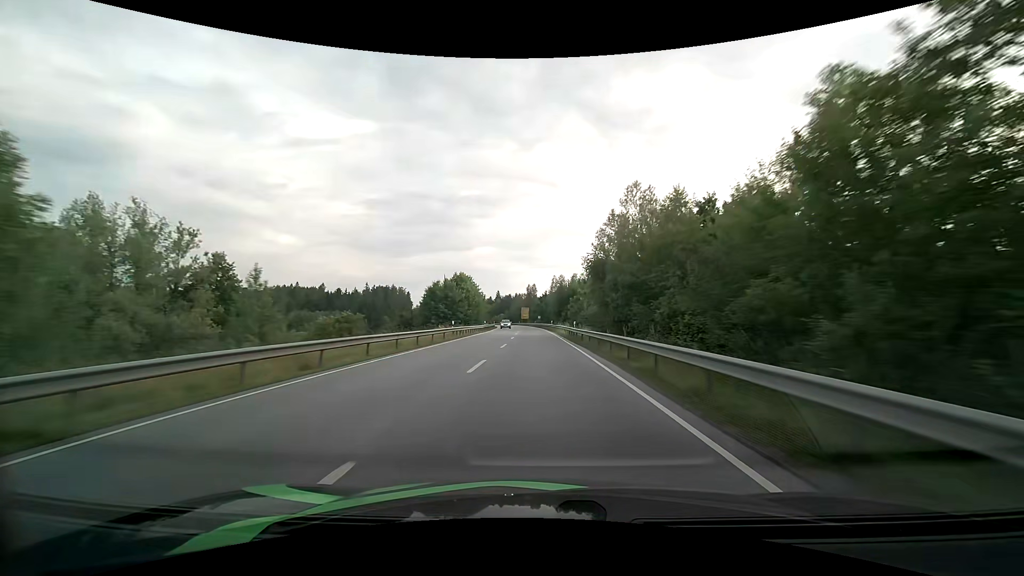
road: primary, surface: asphalt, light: Day
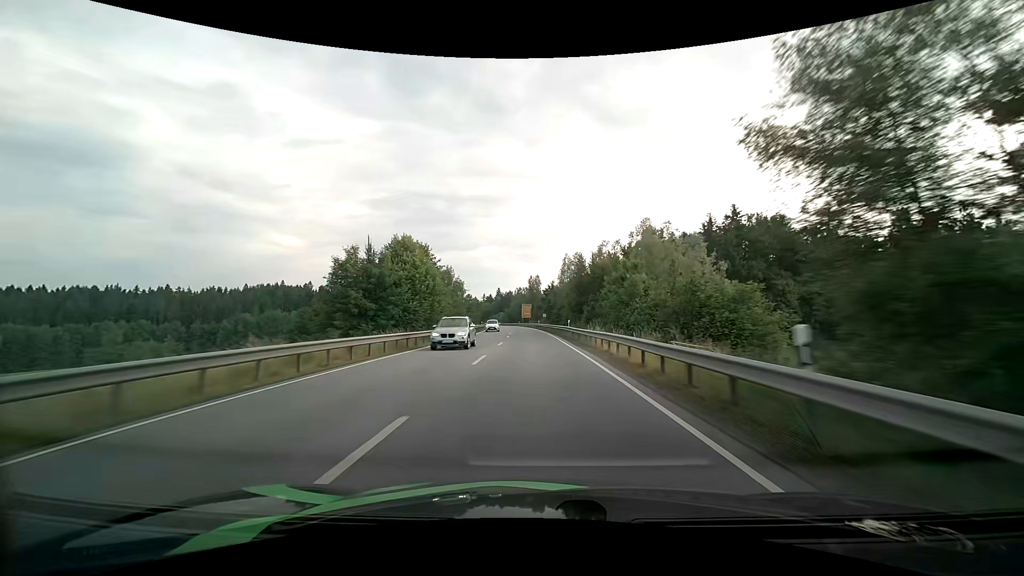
(-0.1, +33.4) m; 0°
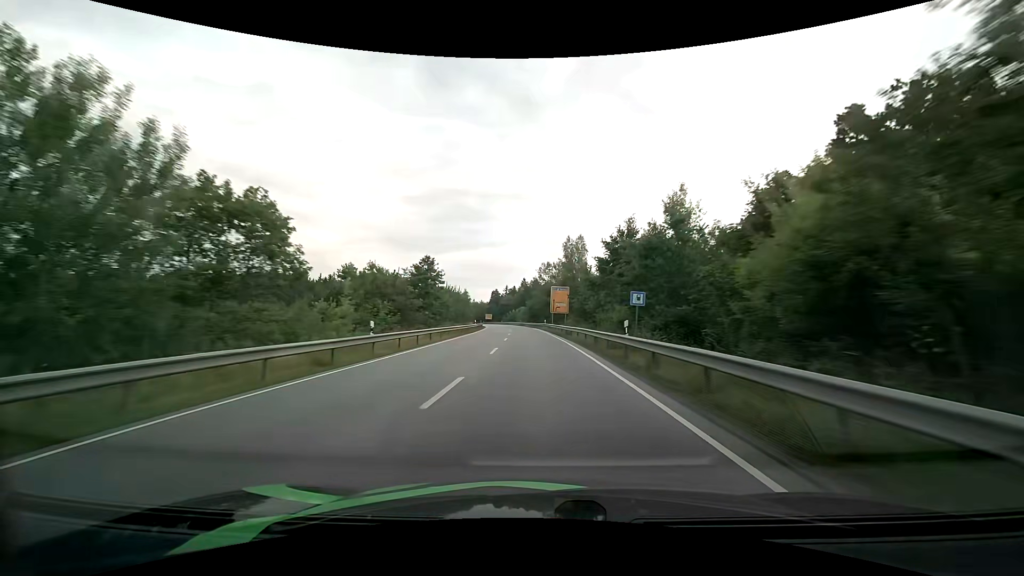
(-1.8, +66.5) m; -3°
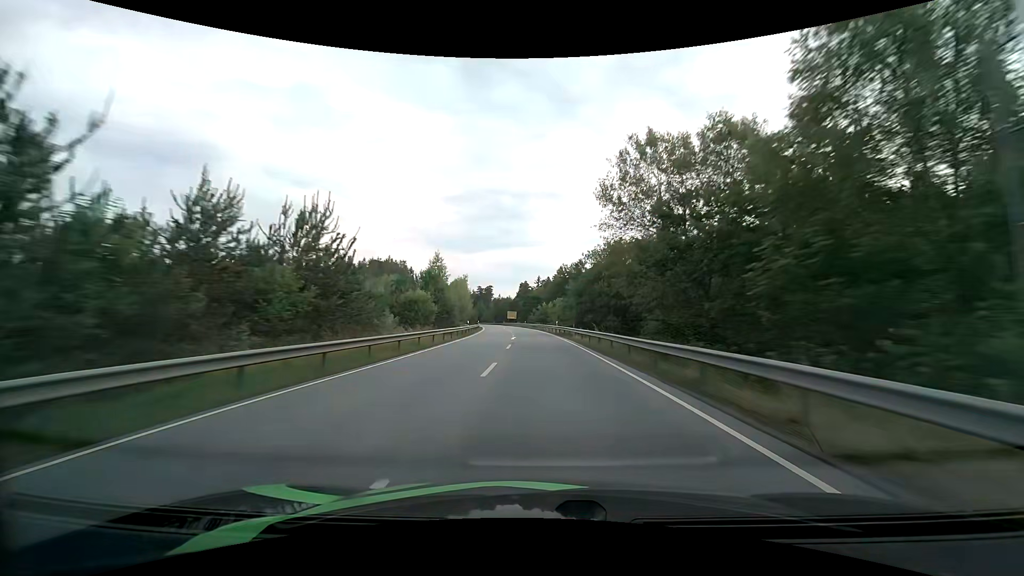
(-2.4, +66.5) m; -4°
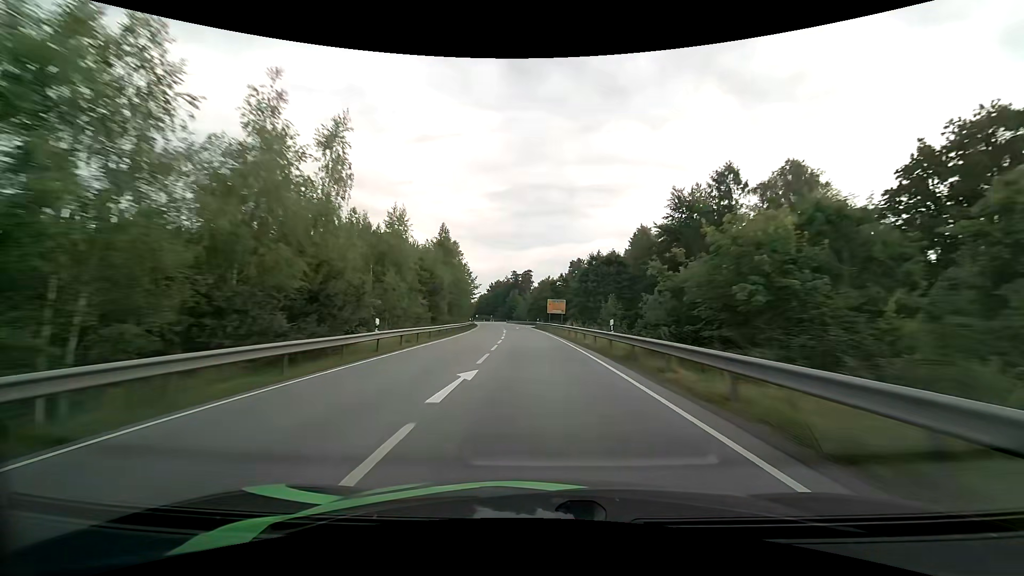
(-3.5, +82.4) m; -5°
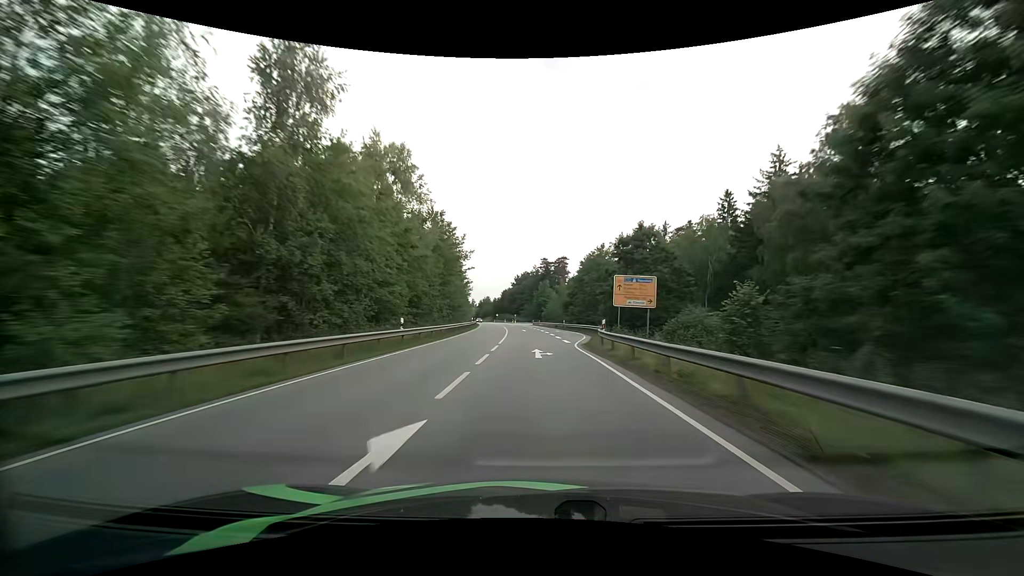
(-1.6, +48.4) m; -4°
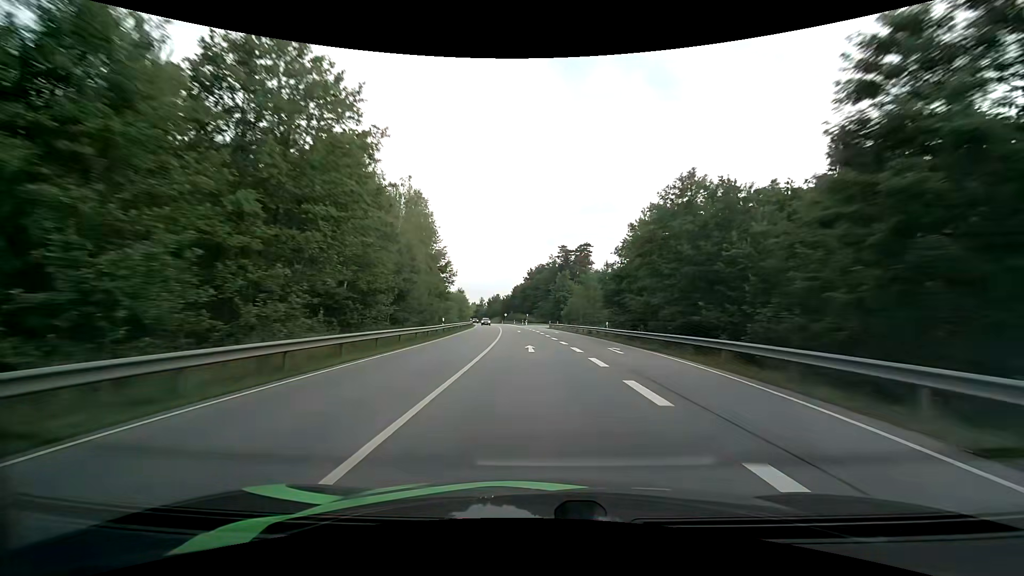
(-0.4, +31.9) m; -2°
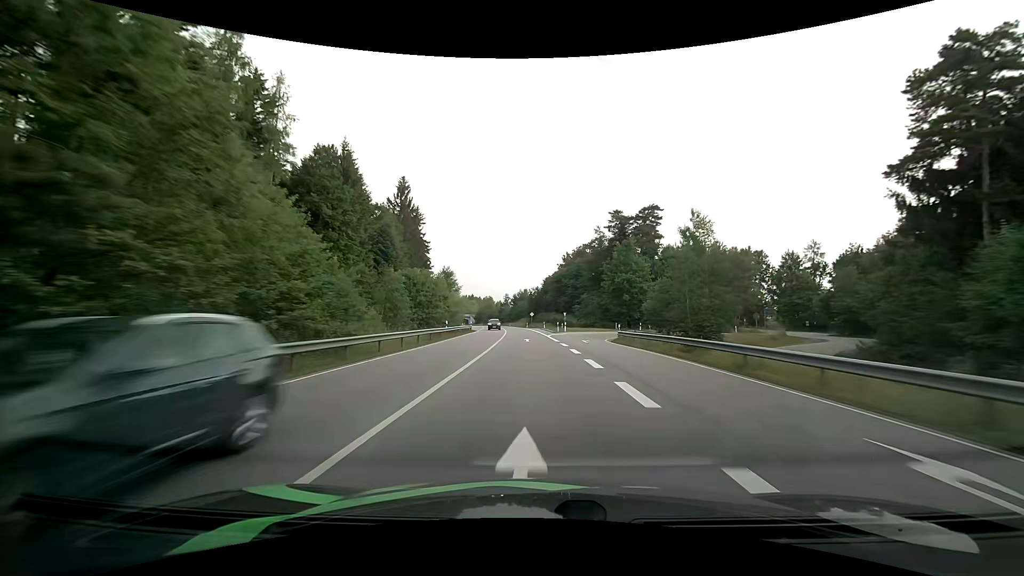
(-1.4, +48.0) m; -3°
(0, +10) (0, +20) (-1, +30) (-1, +40) (-2, +50) (-2, +60) (-3, +70) (-4, +80) (-5, +90) (-6, +100) m
